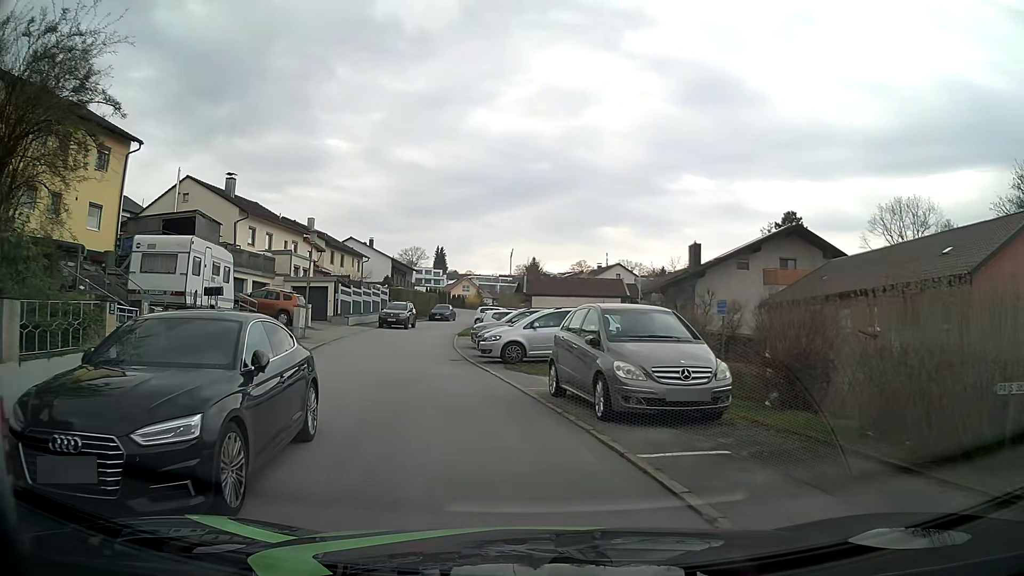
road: residential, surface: asphalt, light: Day
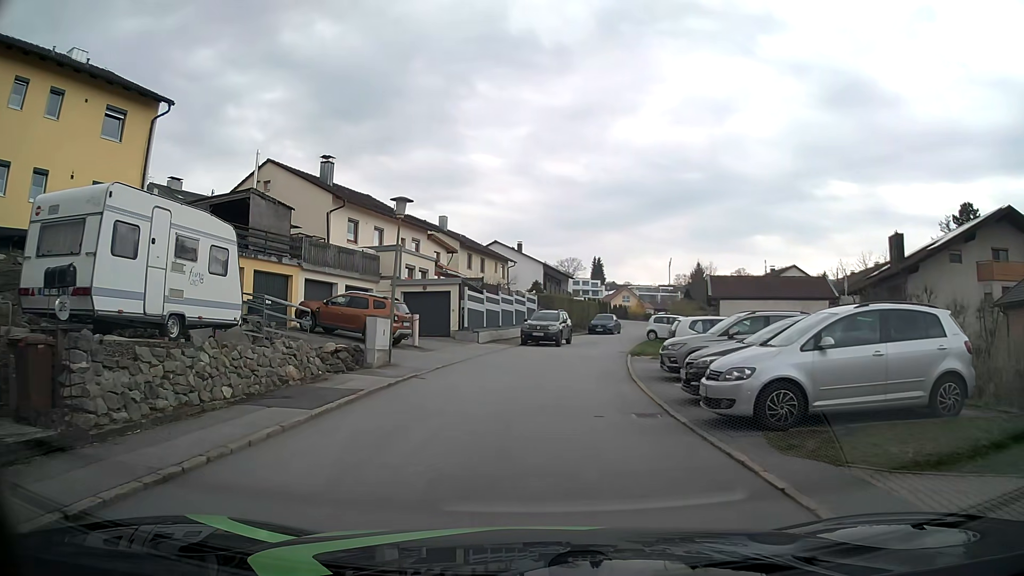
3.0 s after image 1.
(-1.2, +10.4) m; -13°
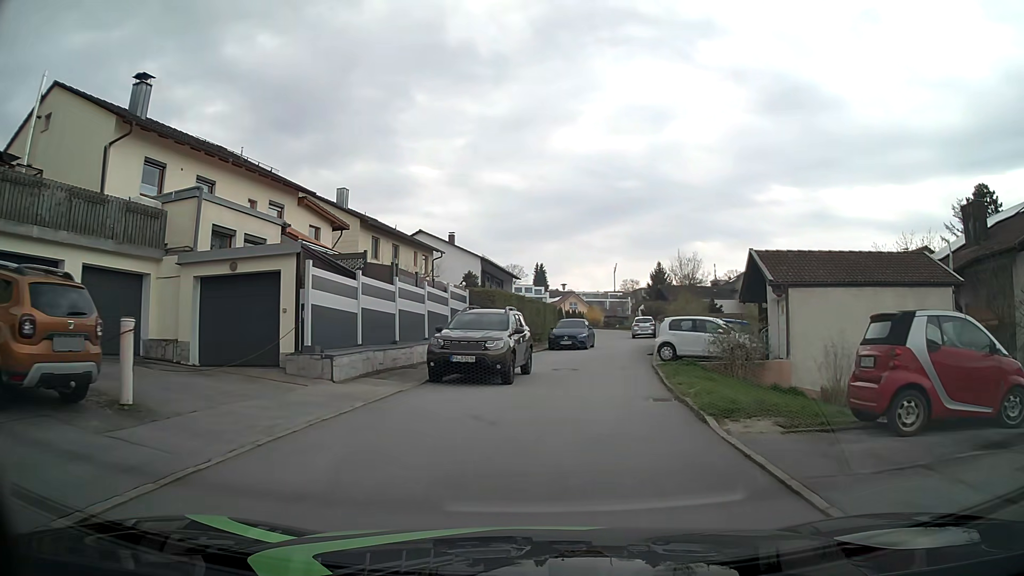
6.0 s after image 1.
(+0.2, +16.3) m; +5°
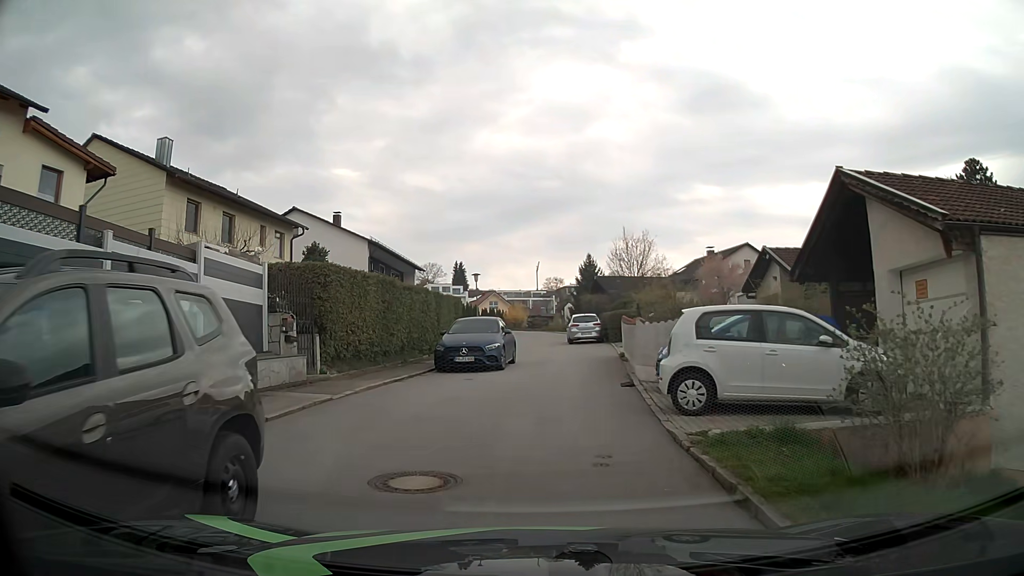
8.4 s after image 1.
(+1.1, +13.1) m; +8°
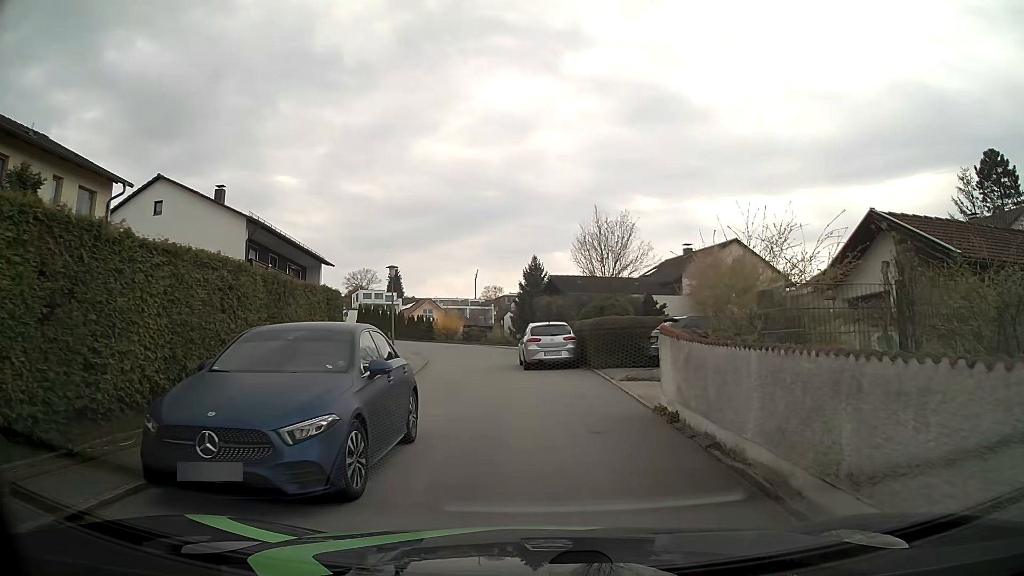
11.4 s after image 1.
(-0.3, +12.4) m; +5°
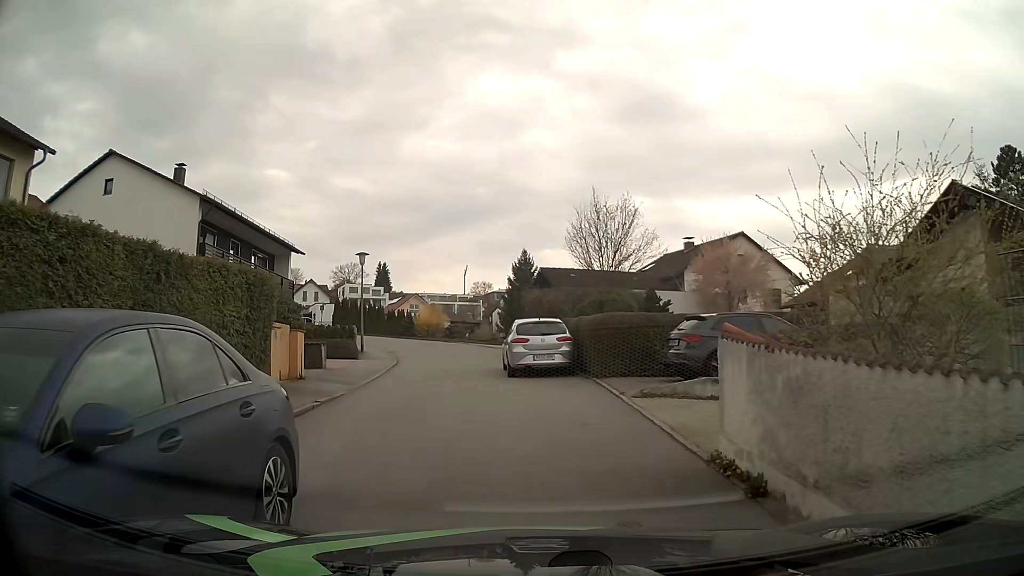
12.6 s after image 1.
(0.0, +3.9) m; +1°
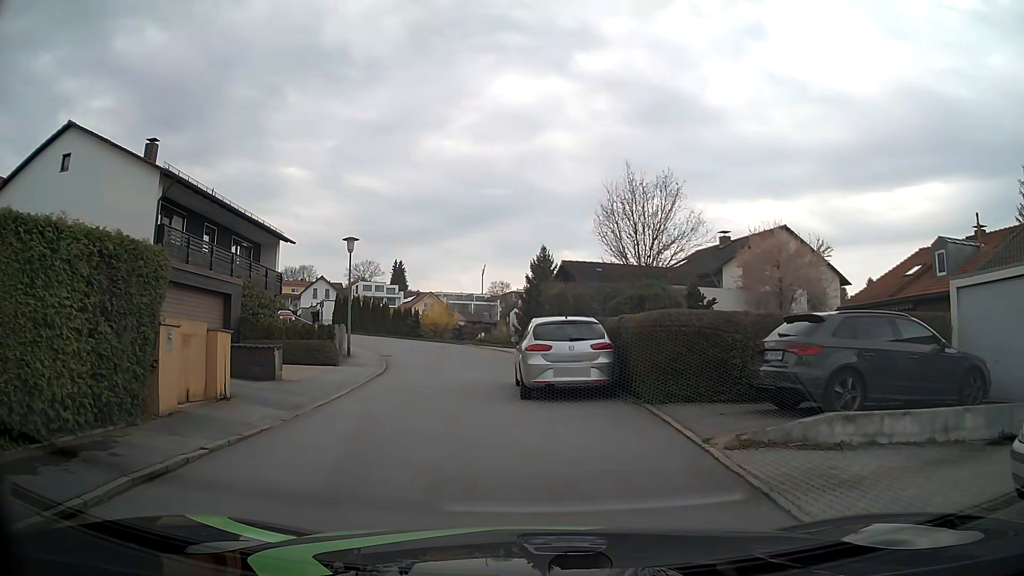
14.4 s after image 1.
(-0.1, +5.0) m; -1°
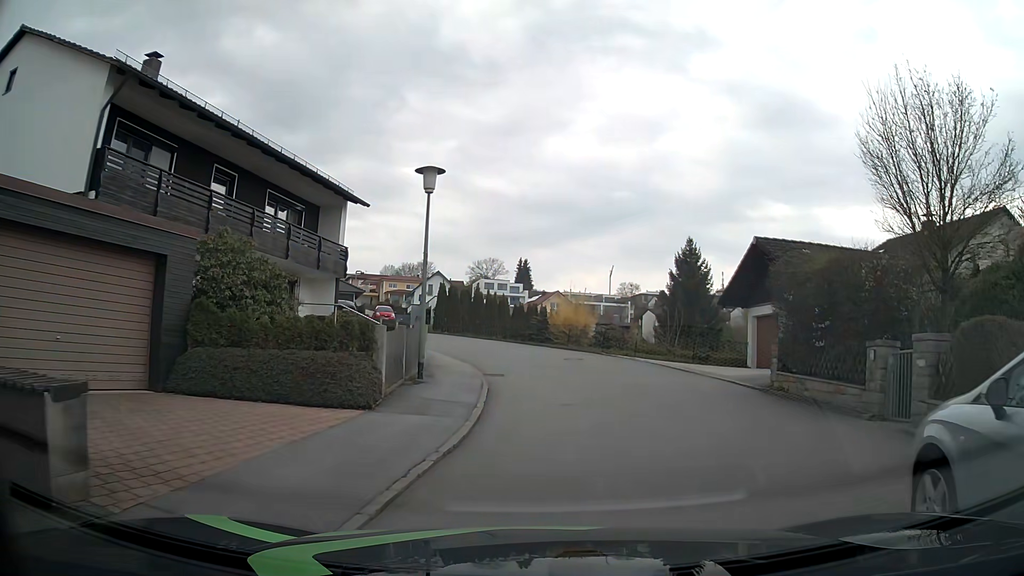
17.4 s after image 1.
(-1.9, +11.3) m; -11°
(+1, +10) (+2, +20) (-1, +29) (-6, +38) (-14, +43) (-24, +45) (-34, +43) (-43, +38) (-50, +31) (-56, +23) m
